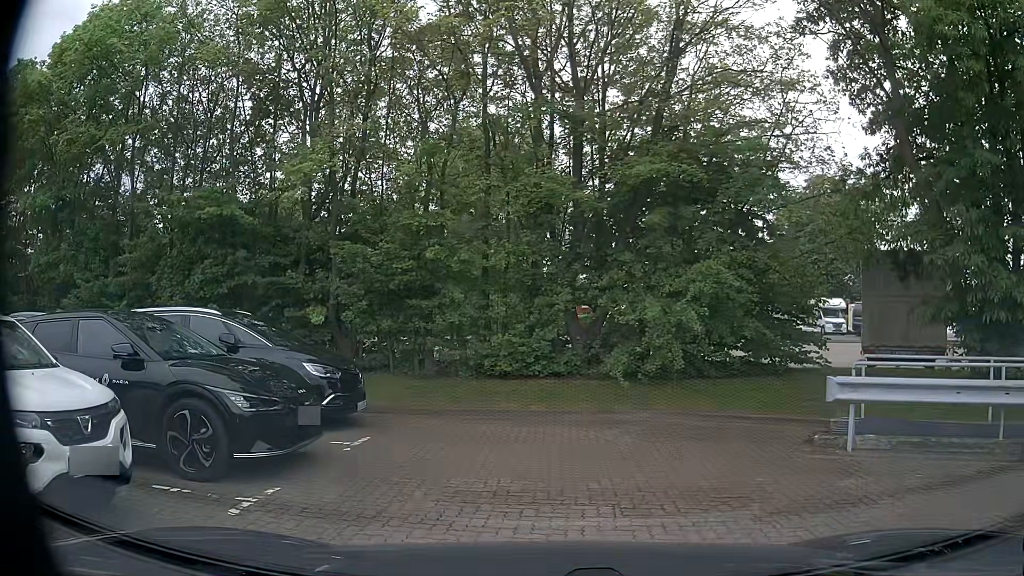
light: Day
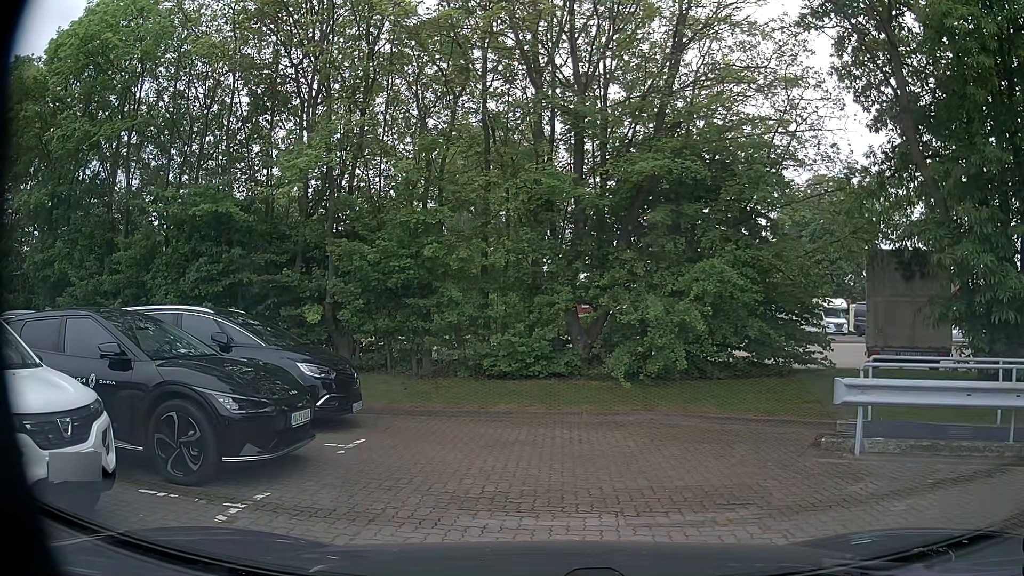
(0.0, +0.3) m; 0°
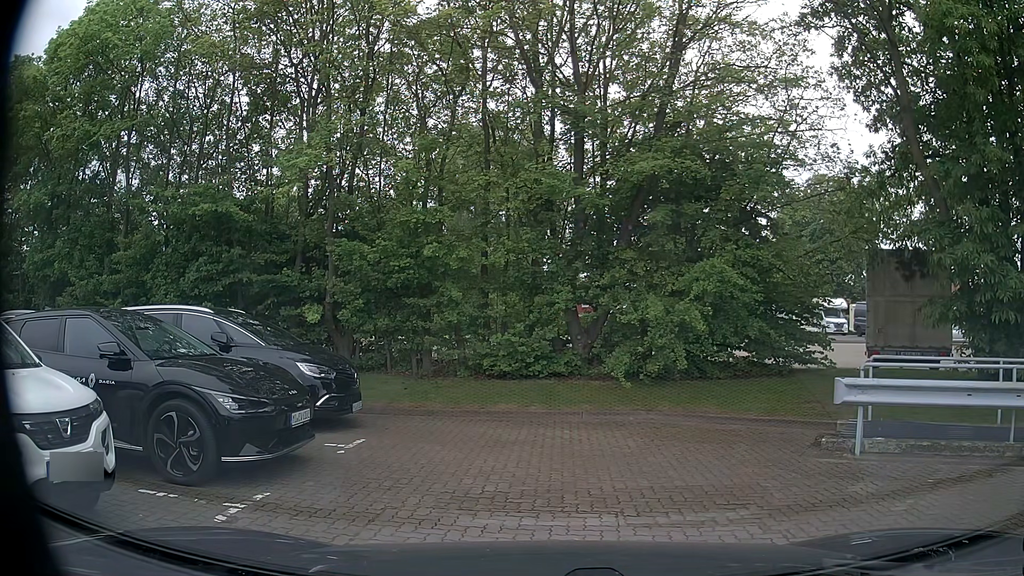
(0.0, +0.1) m; 0°
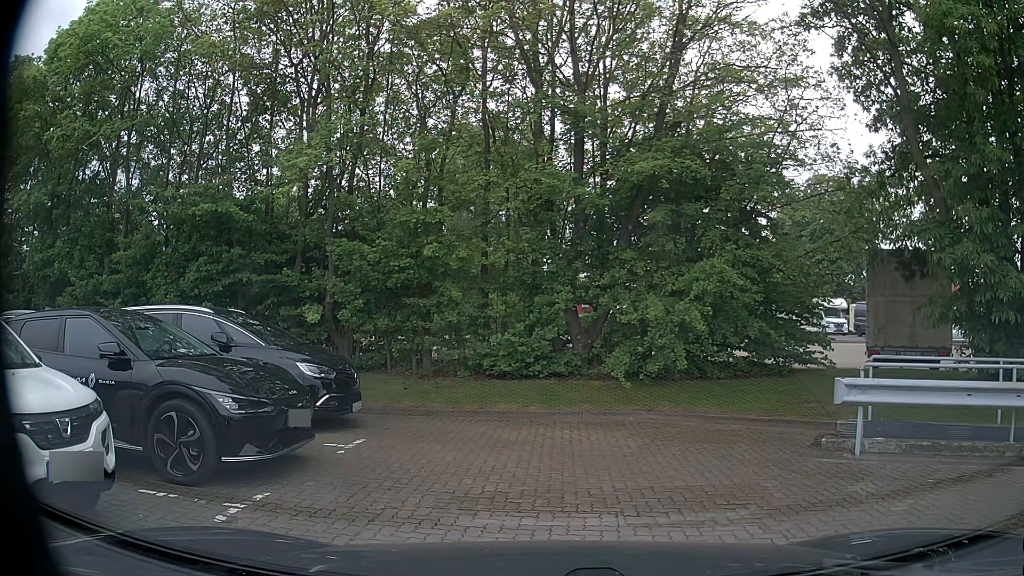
(0.0, 0.0) m; 0°
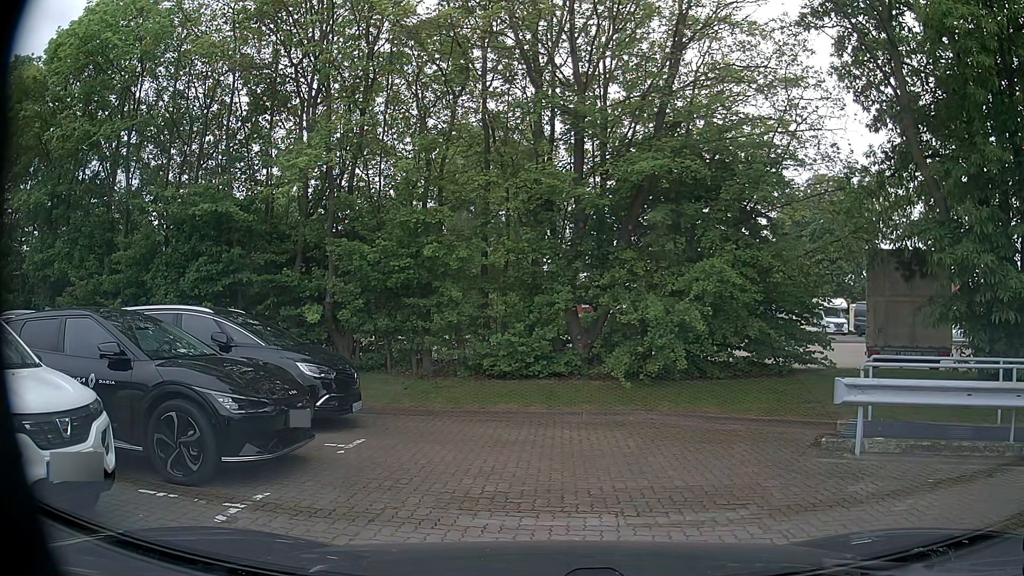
(0.0, 0.0) m; 0°
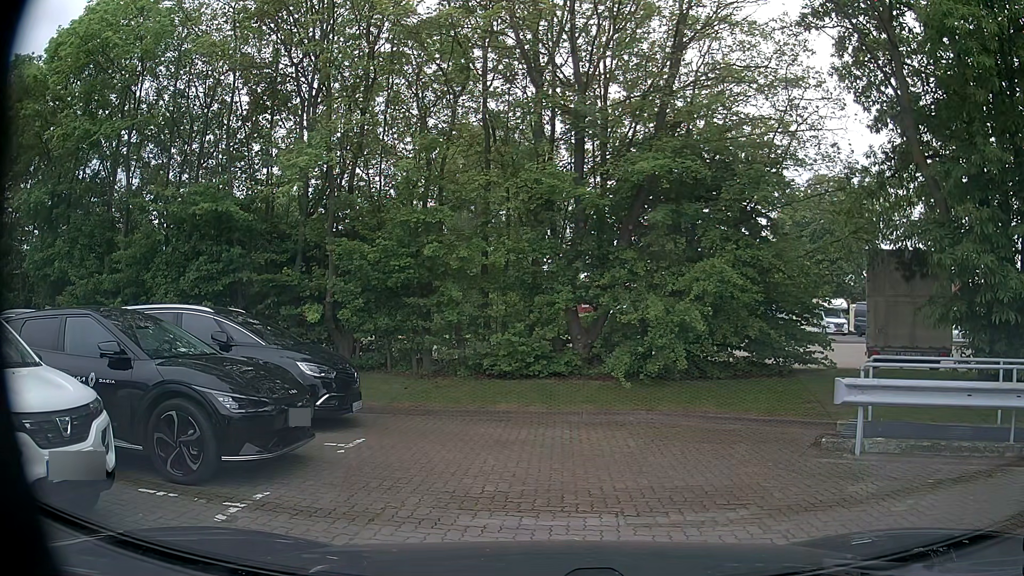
(0.0, 0.0) m; 0°
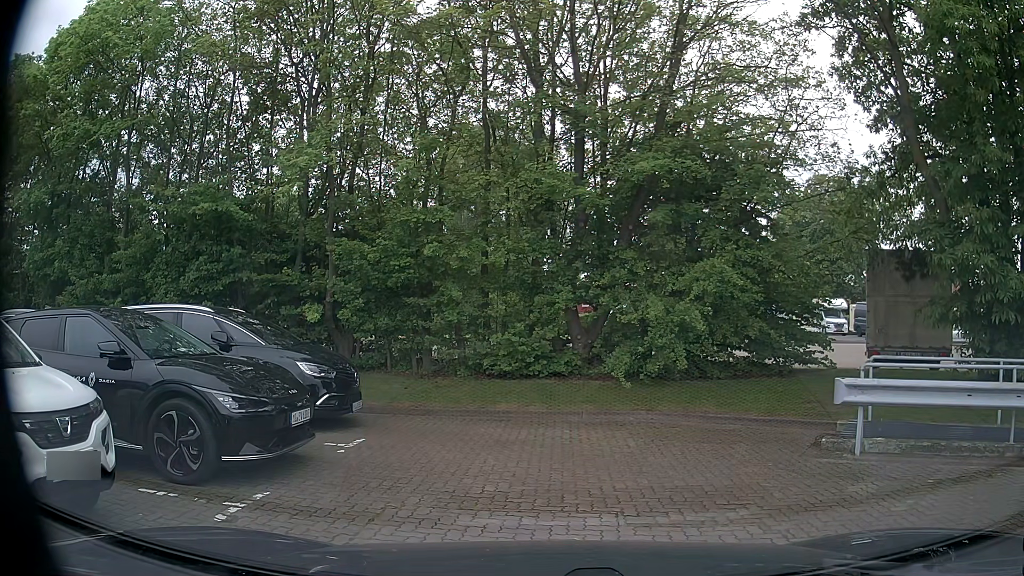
(0.0, 0.0) m; 0°
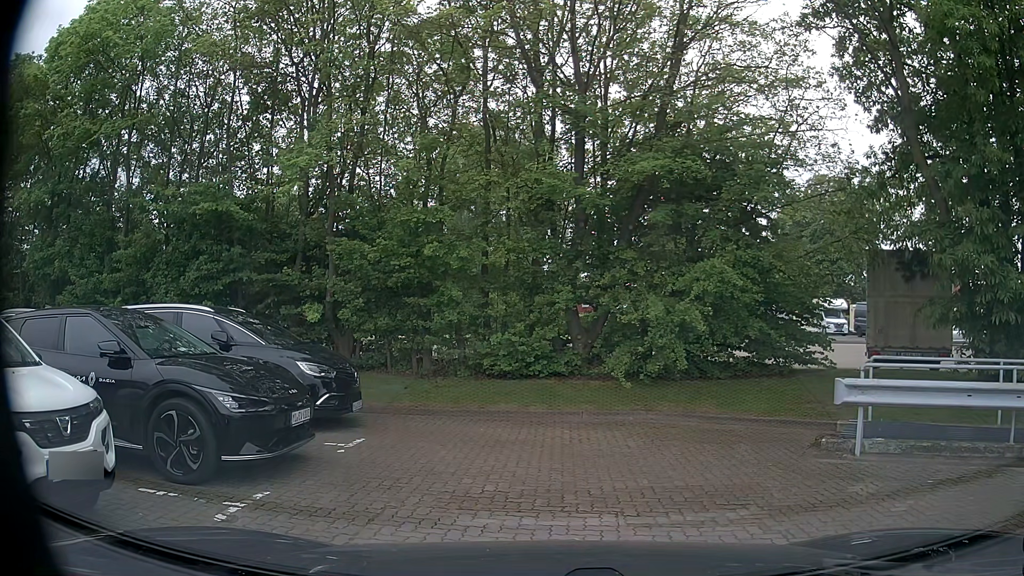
(0.0, 0.0) m; 0°
